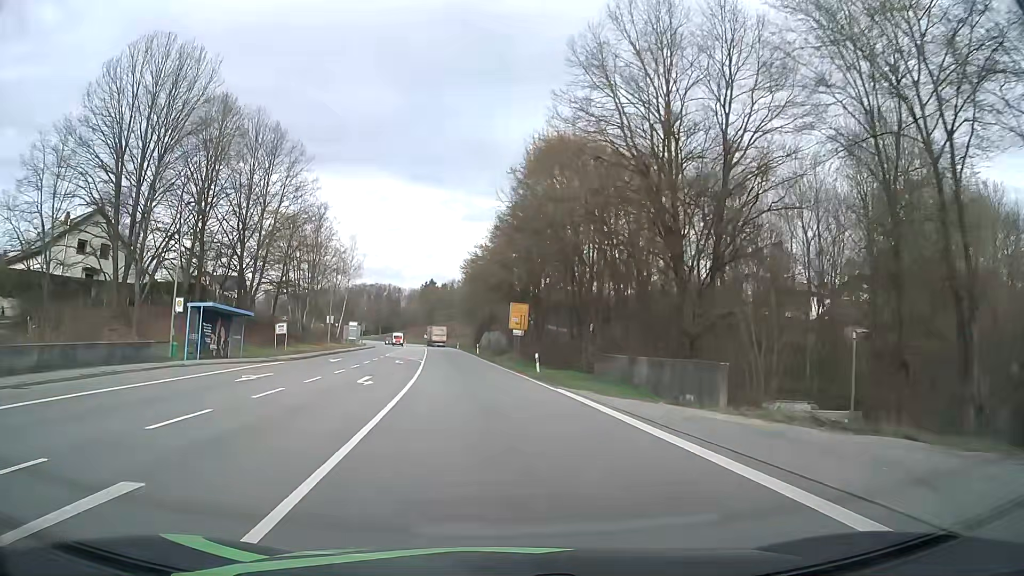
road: primary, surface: asphalt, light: Day
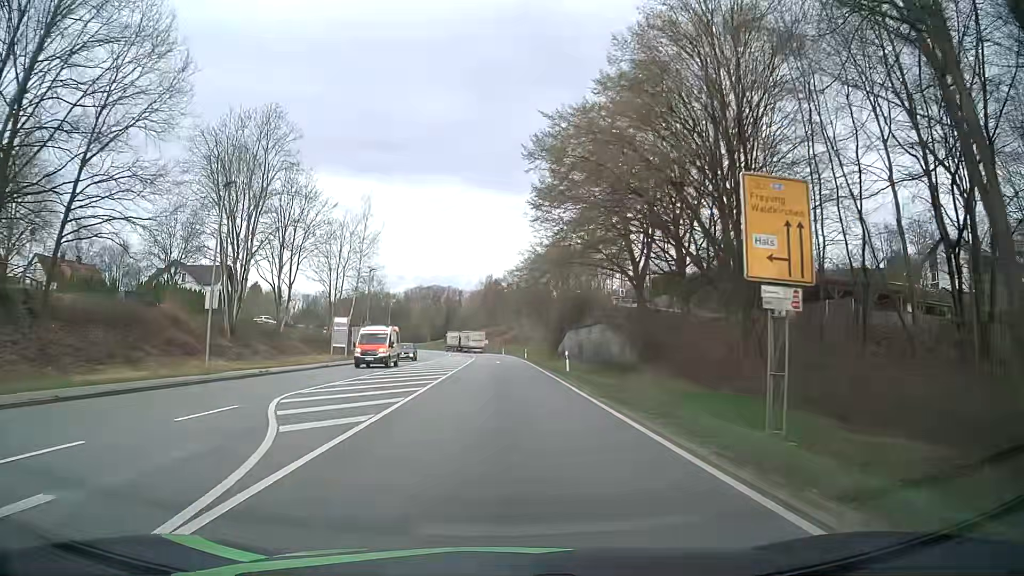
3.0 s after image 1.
(-2.8, +41.3) m; -6°
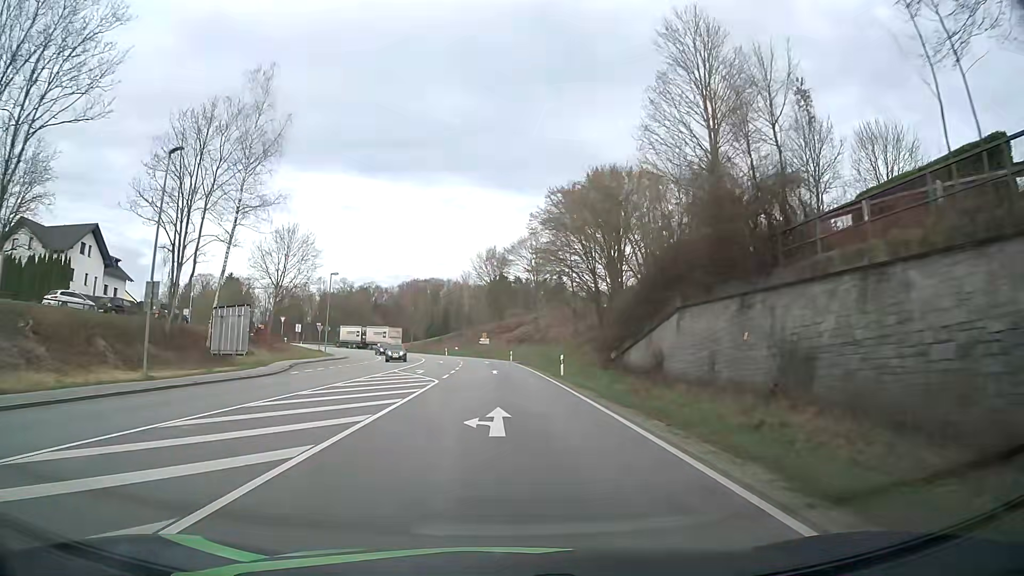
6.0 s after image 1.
(-0.2, +41.3) m; 0°
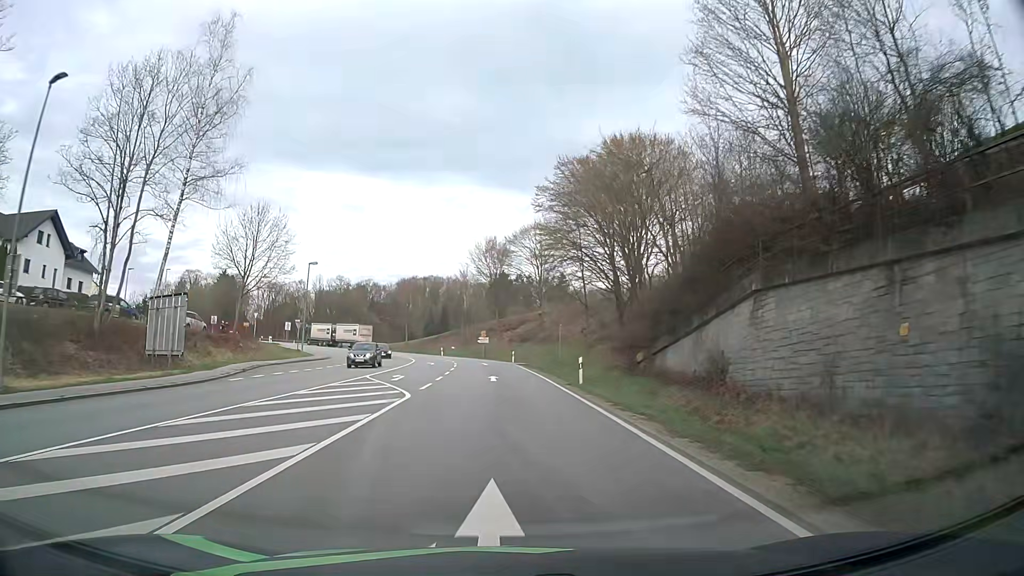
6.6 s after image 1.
(0.0, +8.2) m; 0°
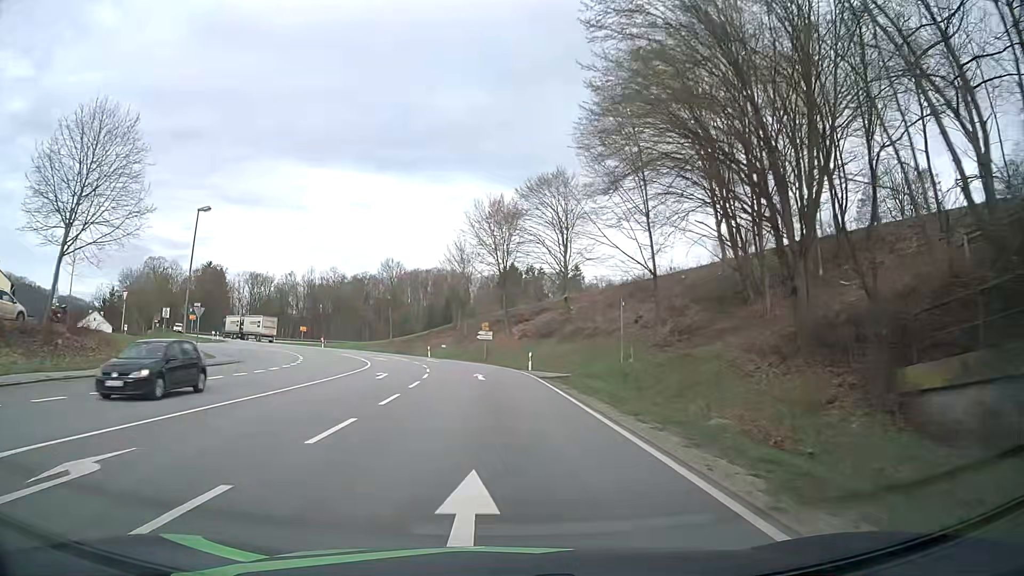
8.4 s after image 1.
(-0.1, +24.5) m; -1°
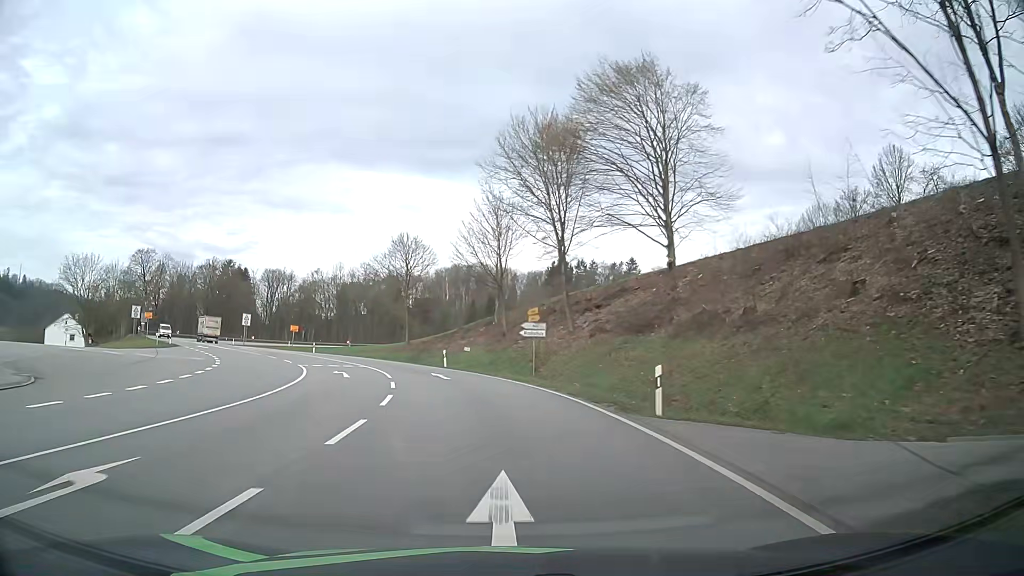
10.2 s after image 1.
(-0.6, +24.2) m; -4°
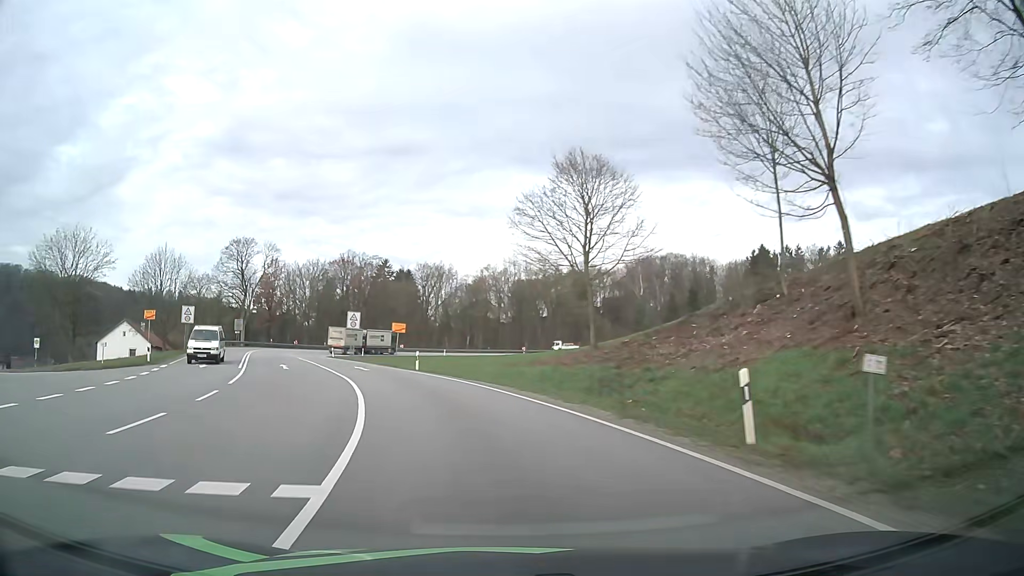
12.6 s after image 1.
(-4.0, +31.7) m; -16°
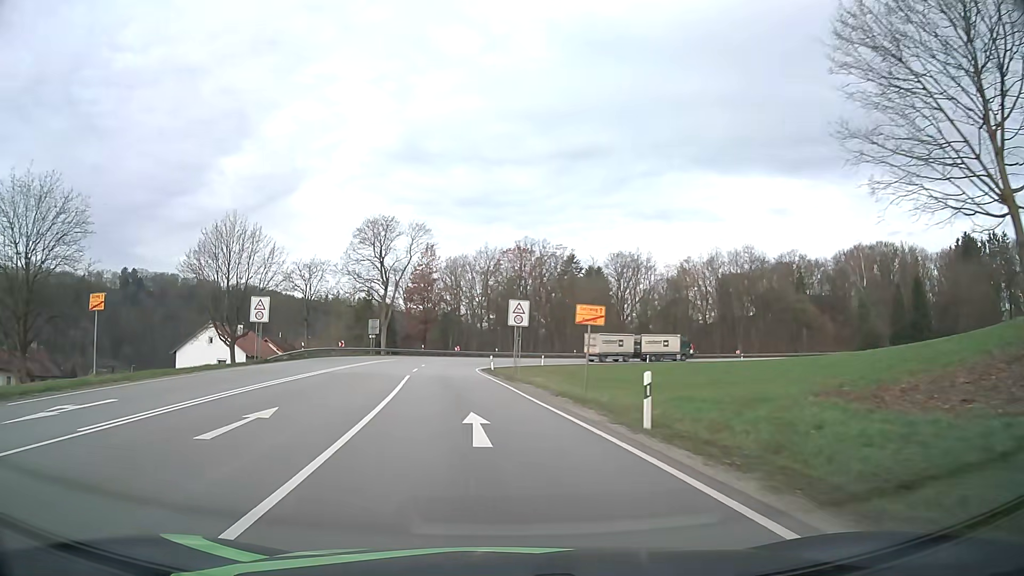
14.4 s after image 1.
(-3.5, +24.0) m; -16°
(0, +10) (-2, +20) (-3, +30) (-4, +40) (-5, +50) (-4, +60) (-3, +70) (+1, +79) (+6, +88) (+12, +95) m
